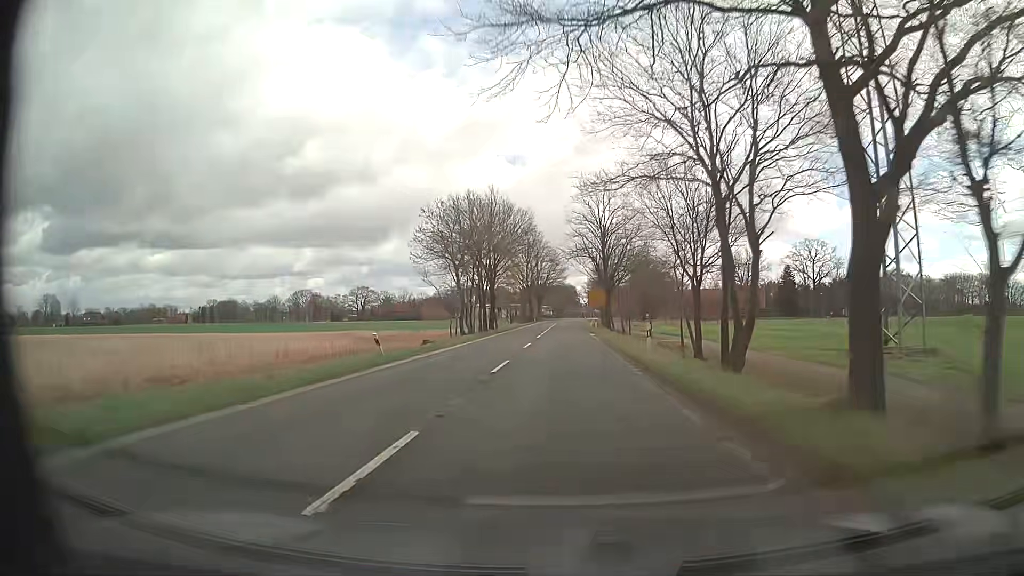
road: secondary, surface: asphalt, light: Day
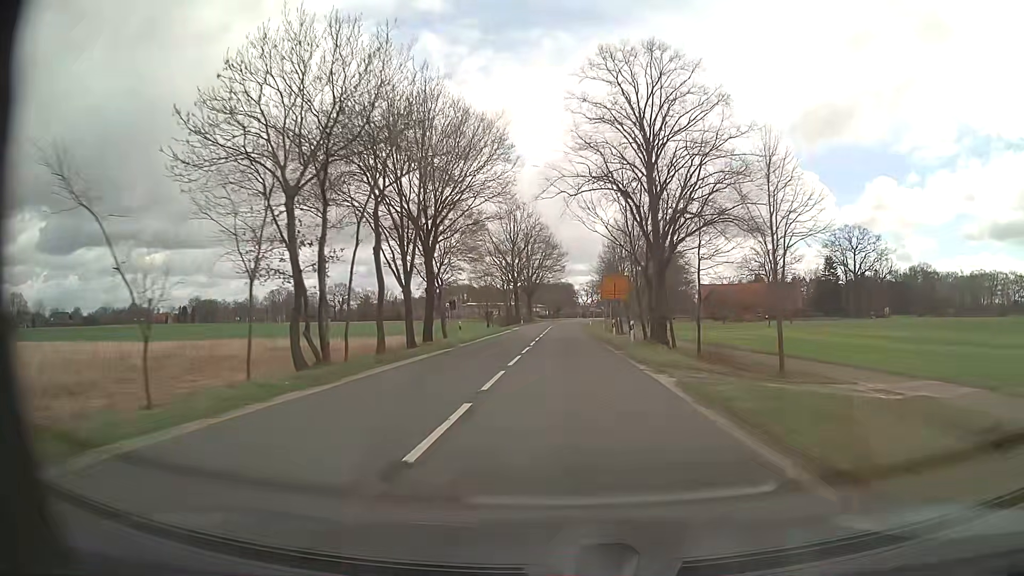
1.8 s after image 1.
(+0.1, +33.8) m; 0°
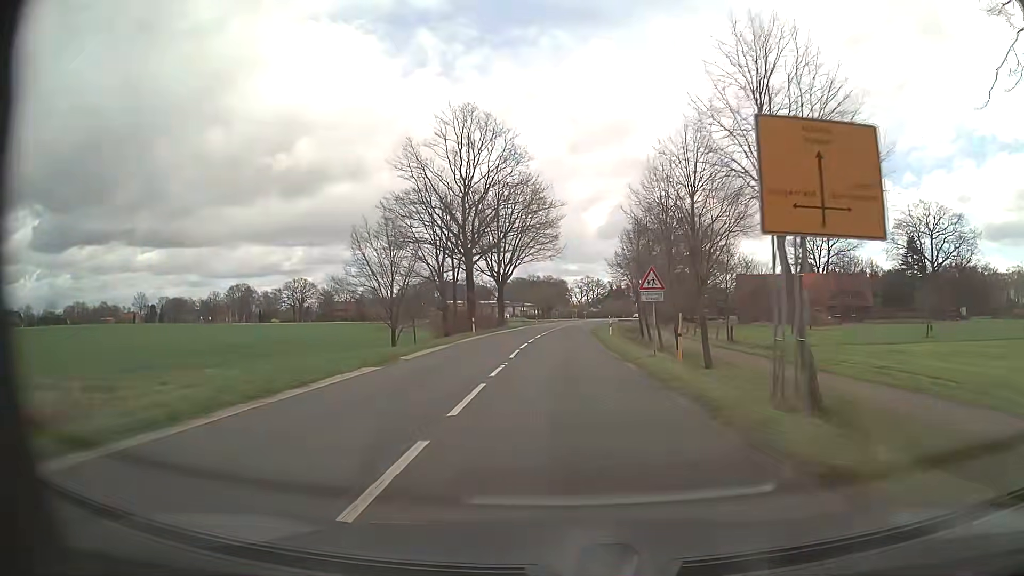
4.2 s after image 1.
(+0.1, +45.3) m; 0°
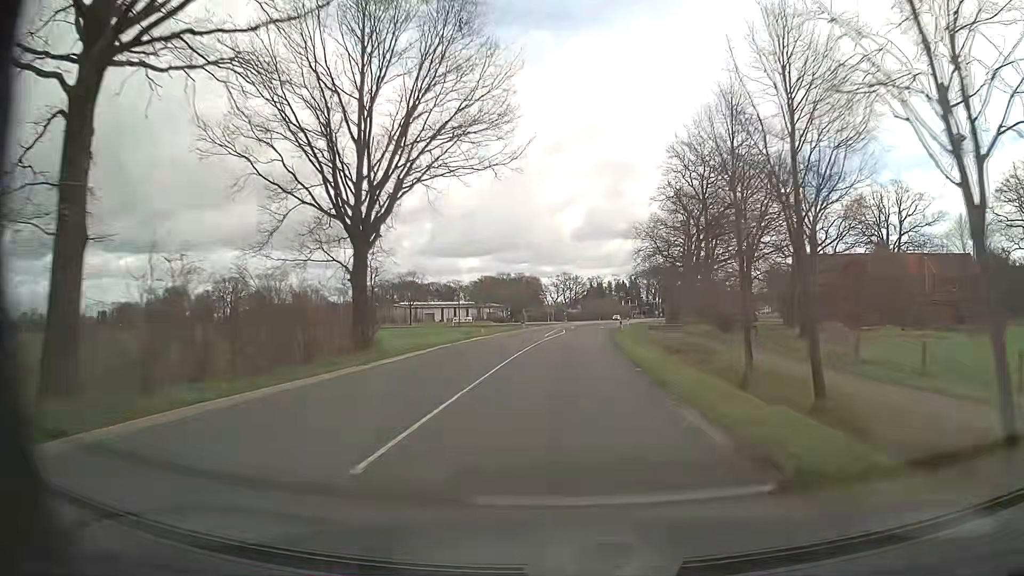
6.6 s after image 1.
(+0.9, +45.2) m; +2°
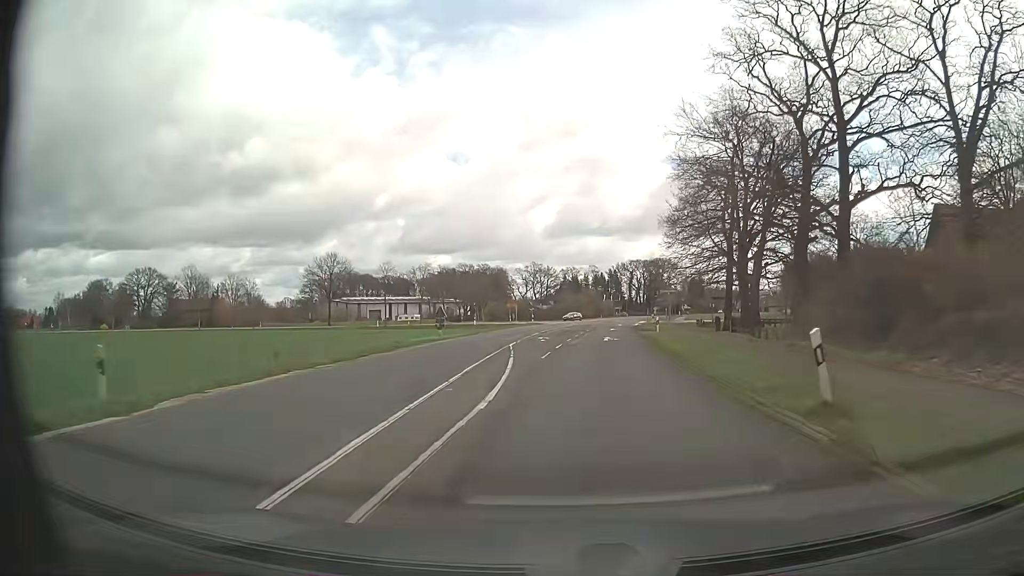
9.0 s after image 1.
(+1.1, +42.1) m; +3°
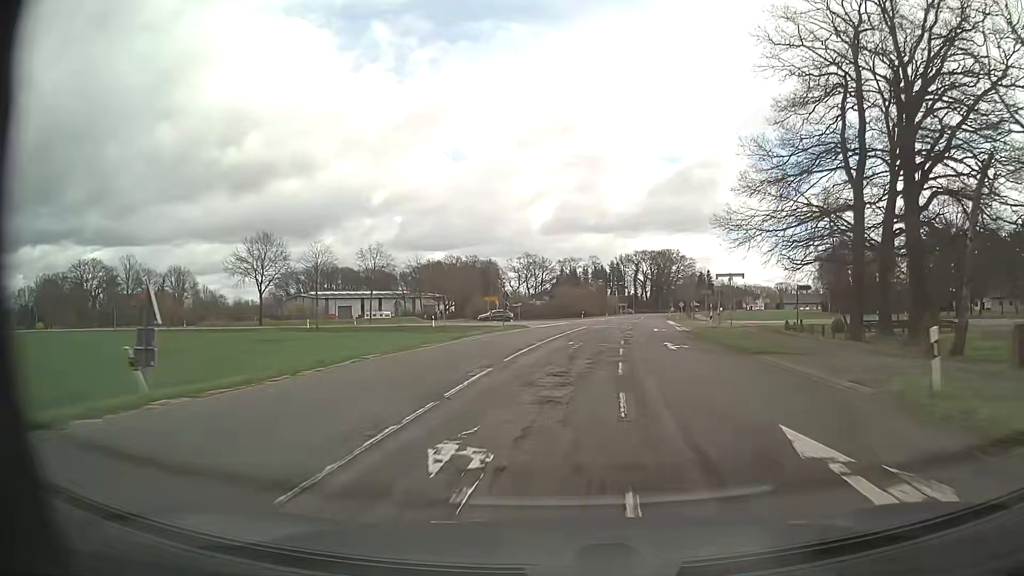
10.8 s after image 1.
(+0.1, +29.7) m; 0°
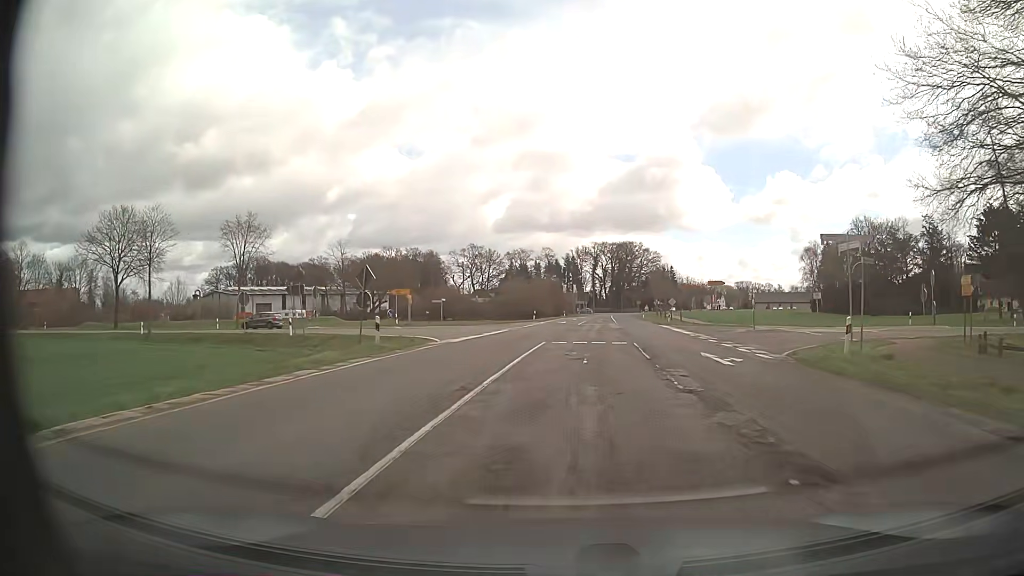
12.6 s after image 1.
(+0.7, +26.6) m; +4°
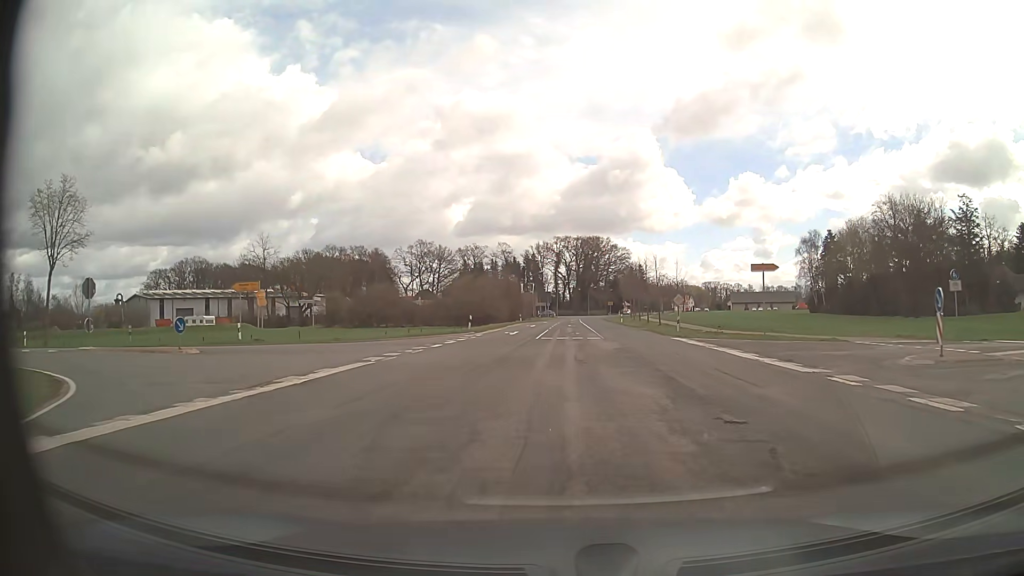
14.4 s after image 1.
(+1.0, +22.8) m; +4°
